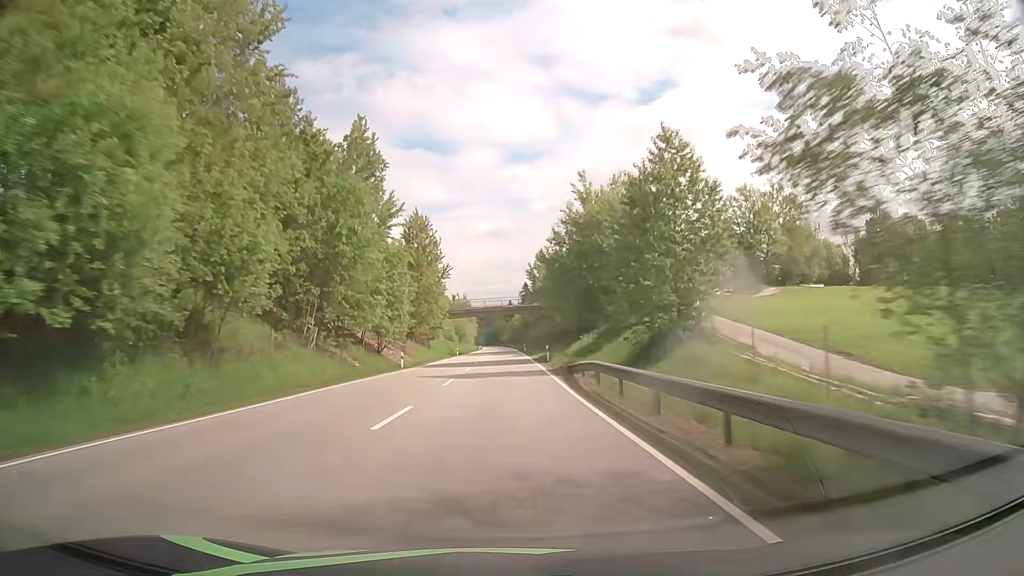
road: primary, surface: asphalt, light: Day
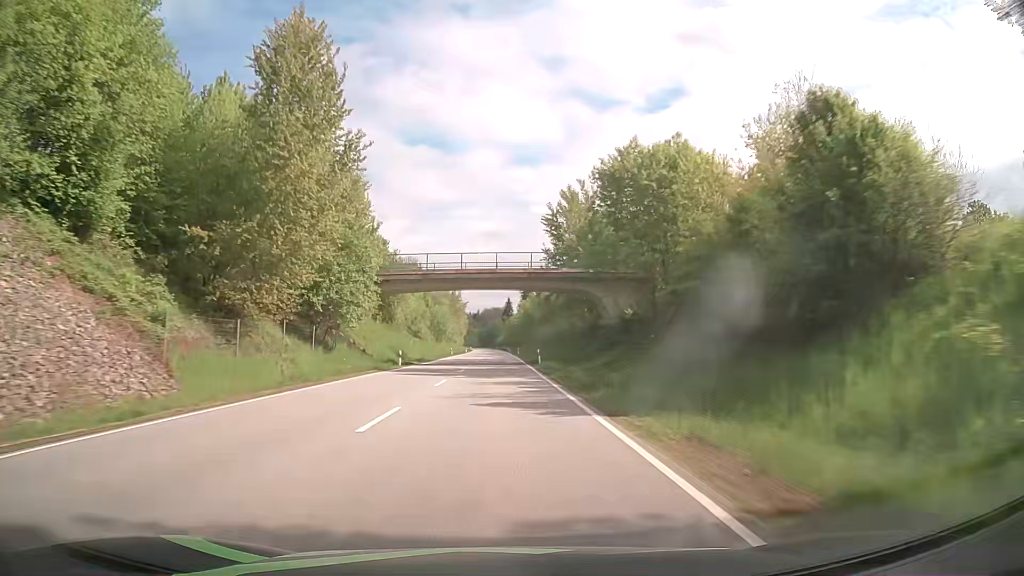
(0.0, +48.0) m; 0°
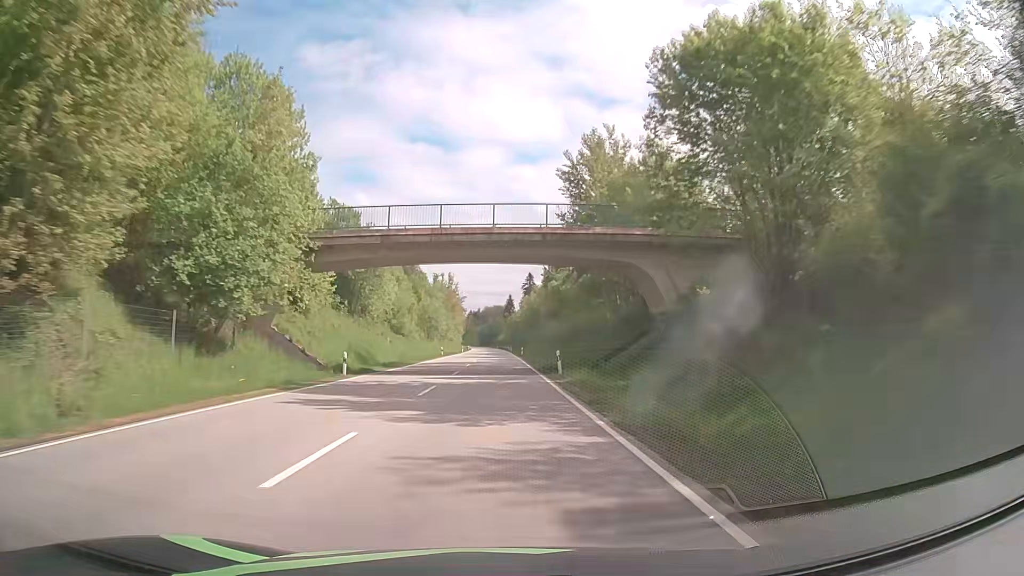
(0.0, +16.0) m; 0°
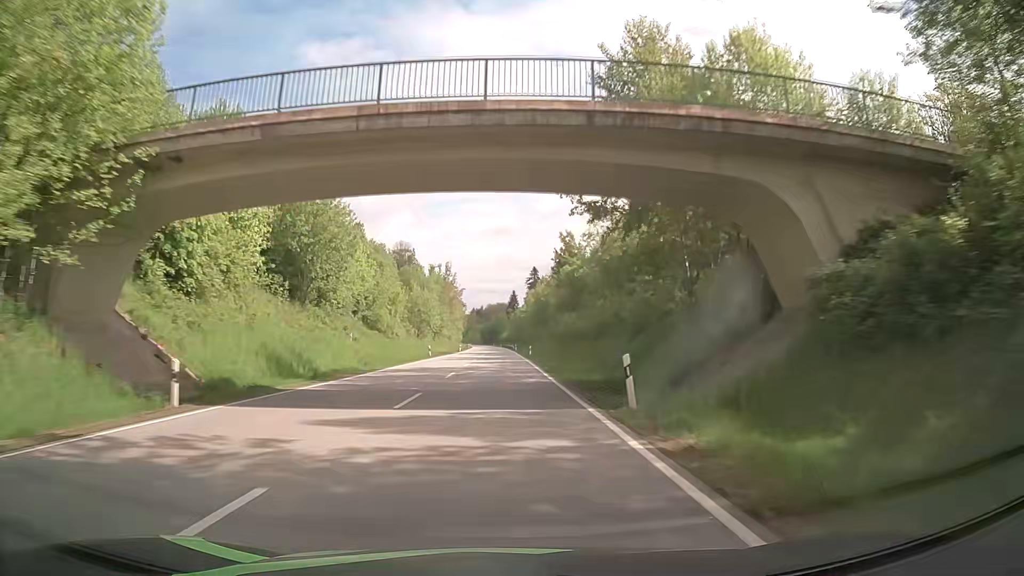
(-0.1, +16.1) m; -1°
(0, +10) (0, +20) (0, +30) (0, +40) (-1, +50) (-1, +60) (-1, +70) (-1, +80) (-1, +90) (-1, +100) m
